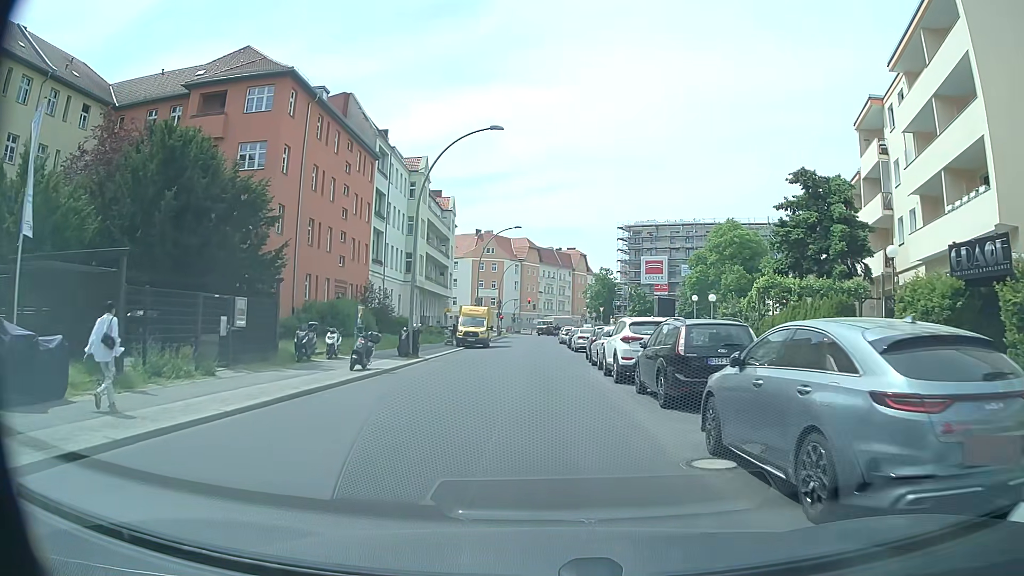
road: residential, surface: asphalt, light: Day
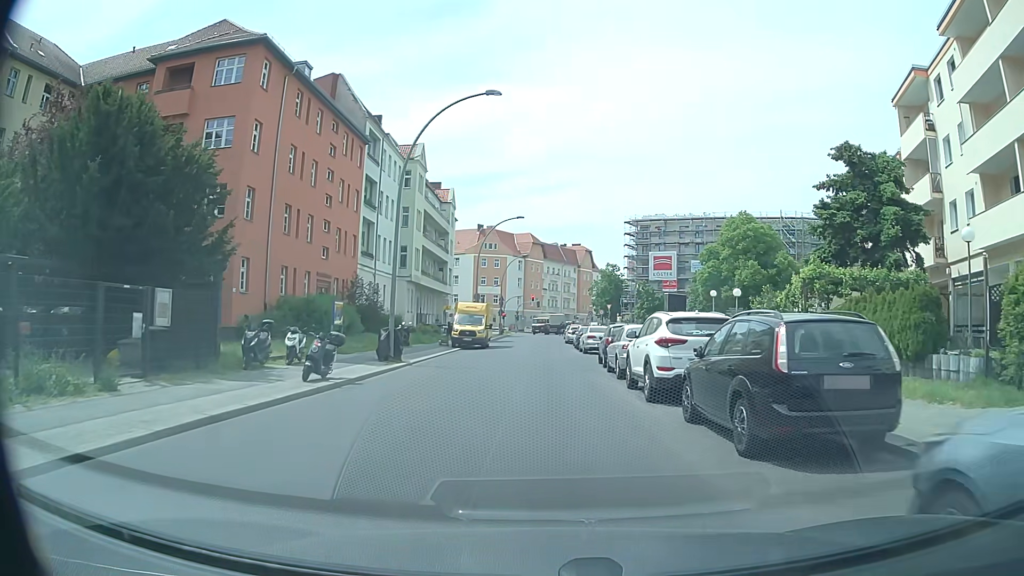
(0.0, +4.5) m; -1°
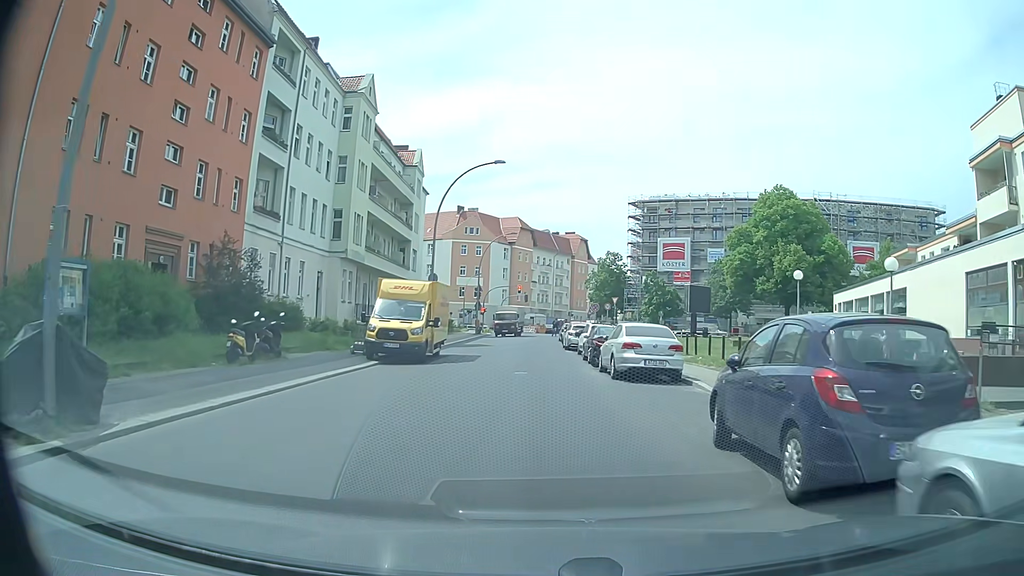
(+0.1, +18.1) m; +1°
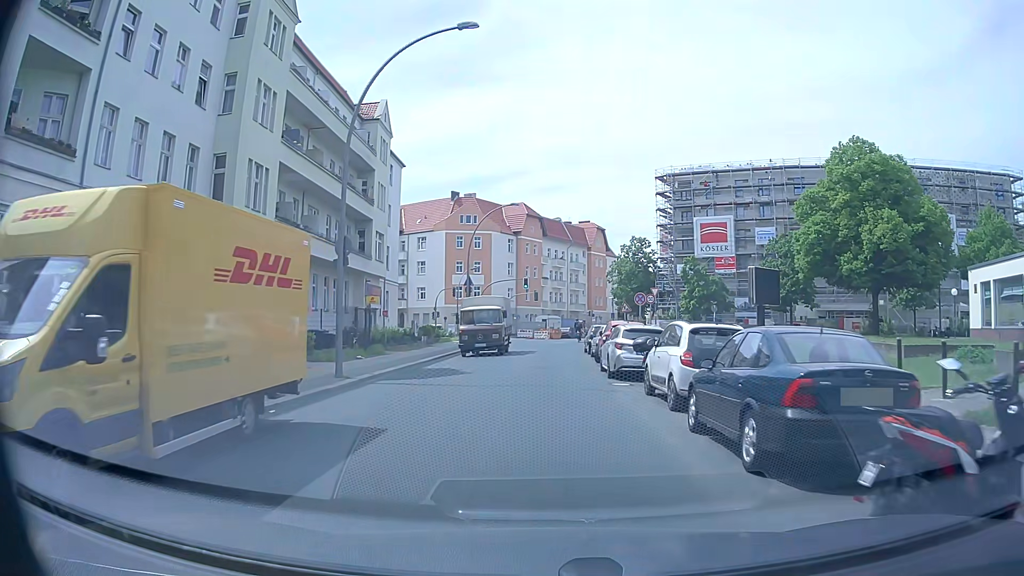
(-0.1, +18.3) m; -1°
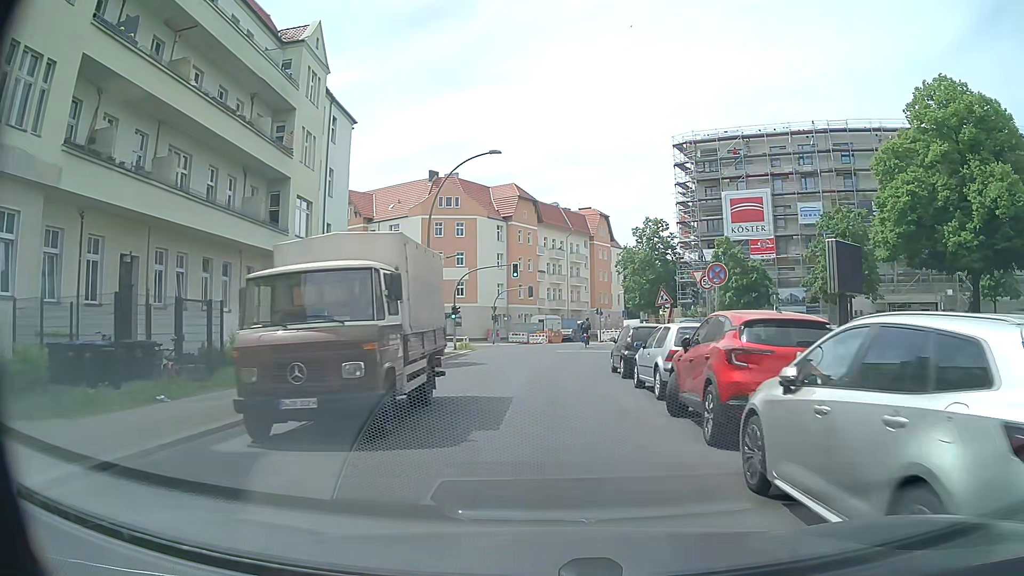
(+0.1, +15.5) m; 0°
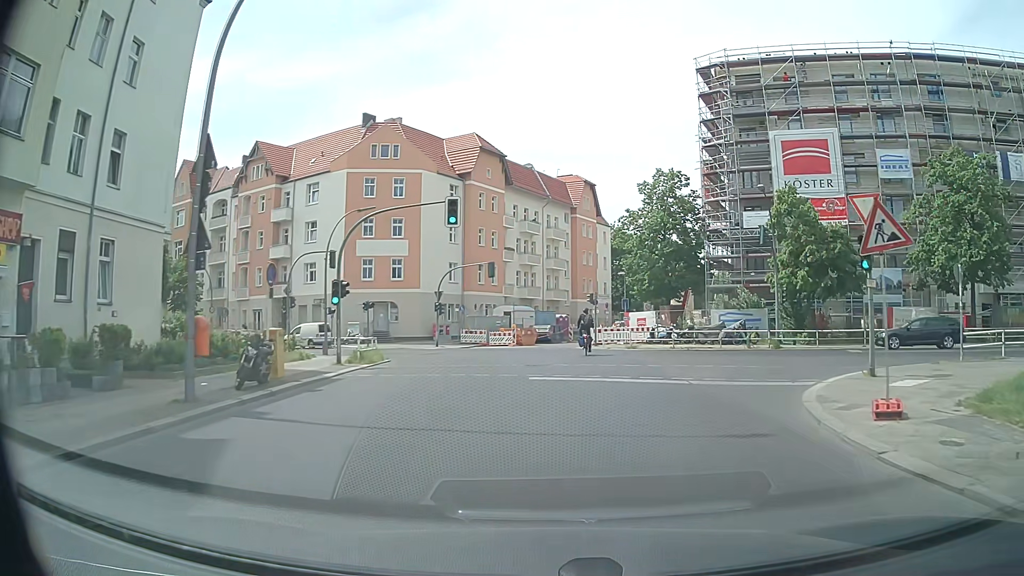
(+0.4, +21.3) m; +3°
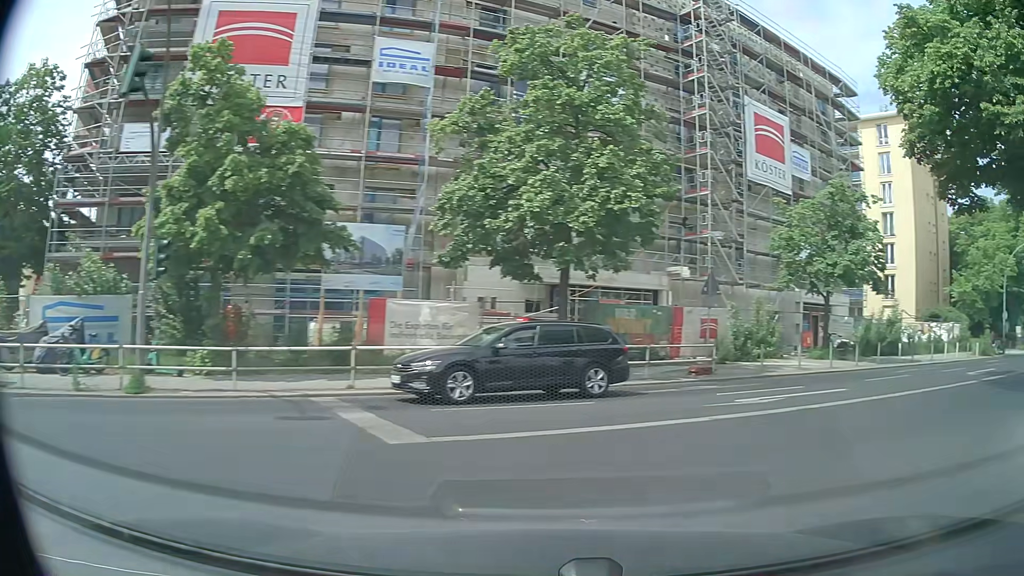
(+6.1, +19.4) m; +51°
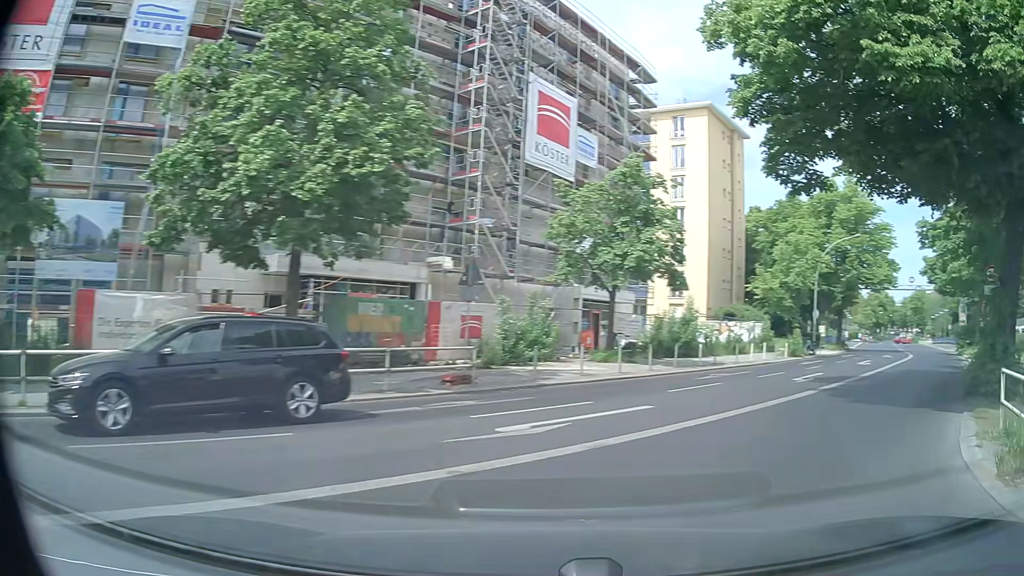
(+0.7, +3.8) m; +20°
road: secondary
(+3, +9) (+9, +18) (+15, +26) (+21, +34) (+26, +42) (+31, +51) (+36, +59) (+41, +68) (+46, +77) (+51, +86) m
